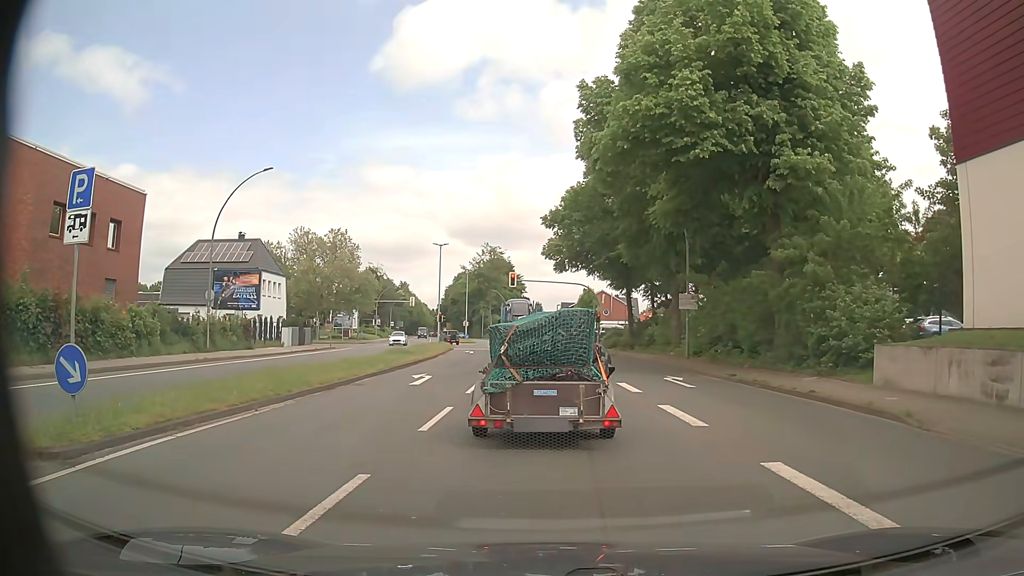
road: primary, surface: asphalt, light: Day
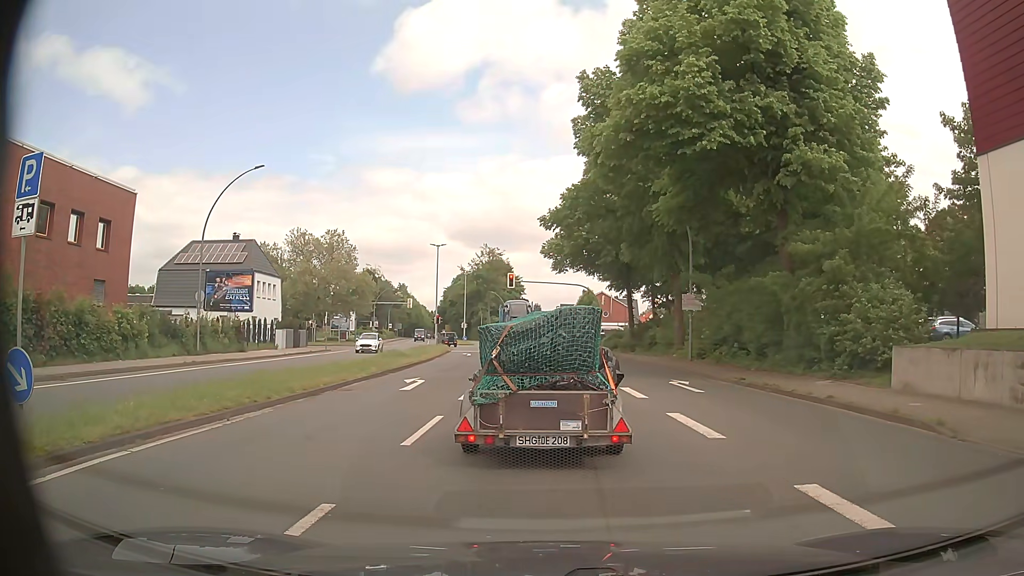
(0.0, +1.0) m; 0°
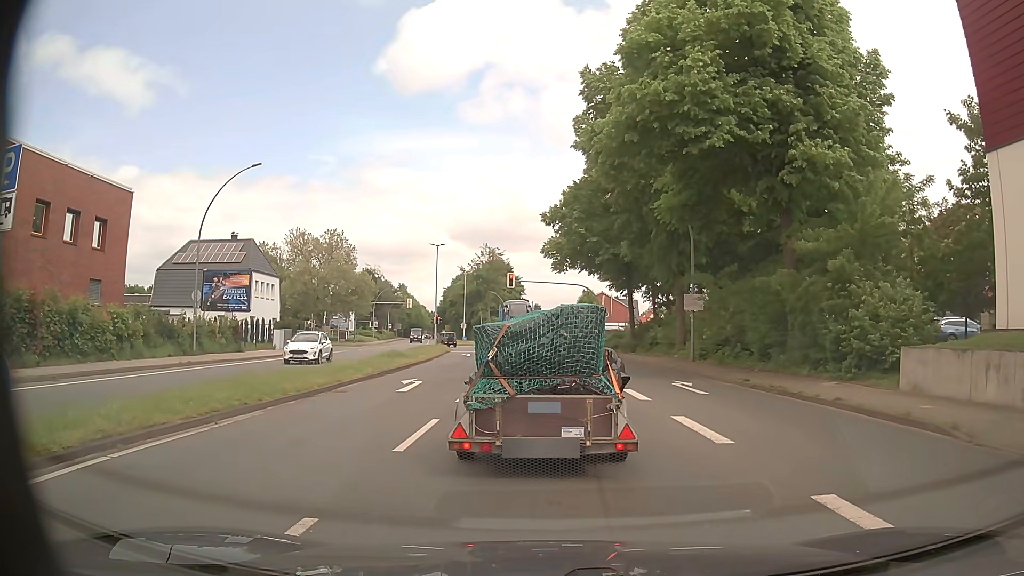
(0.0, +0.4) m; 0°
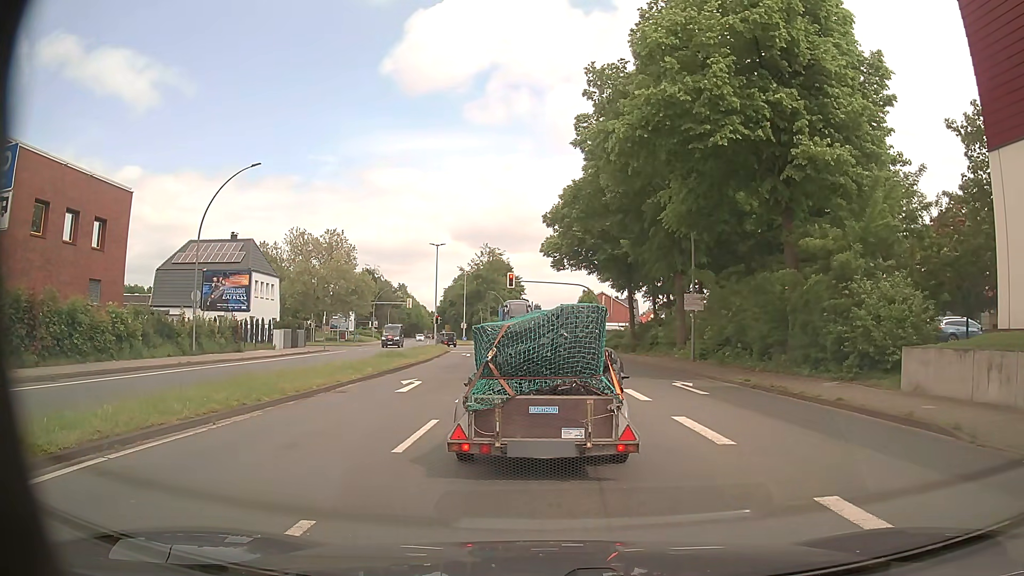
(0.0, +0.1) m; 0°
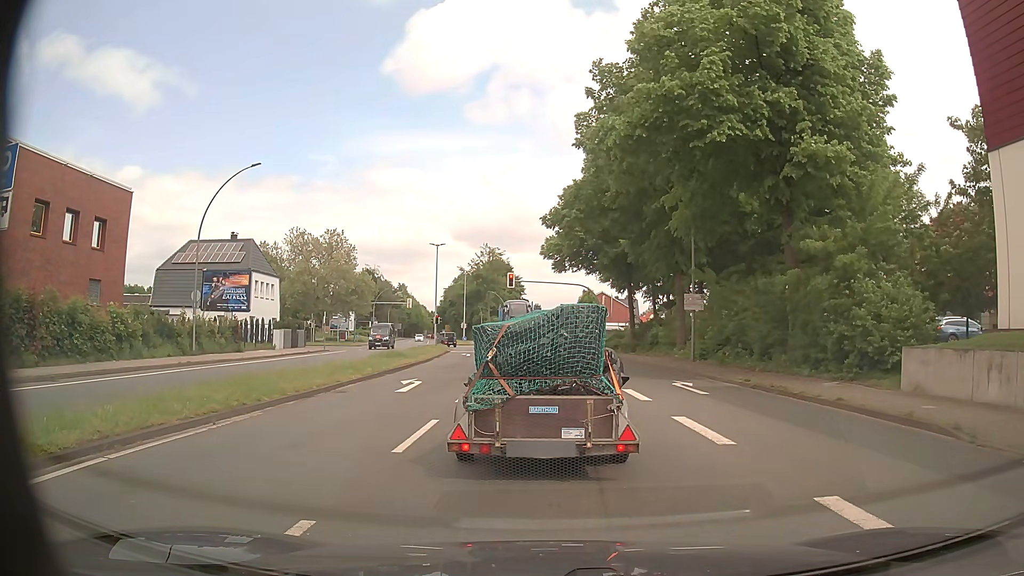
(0.0, 0.0) m; 0°
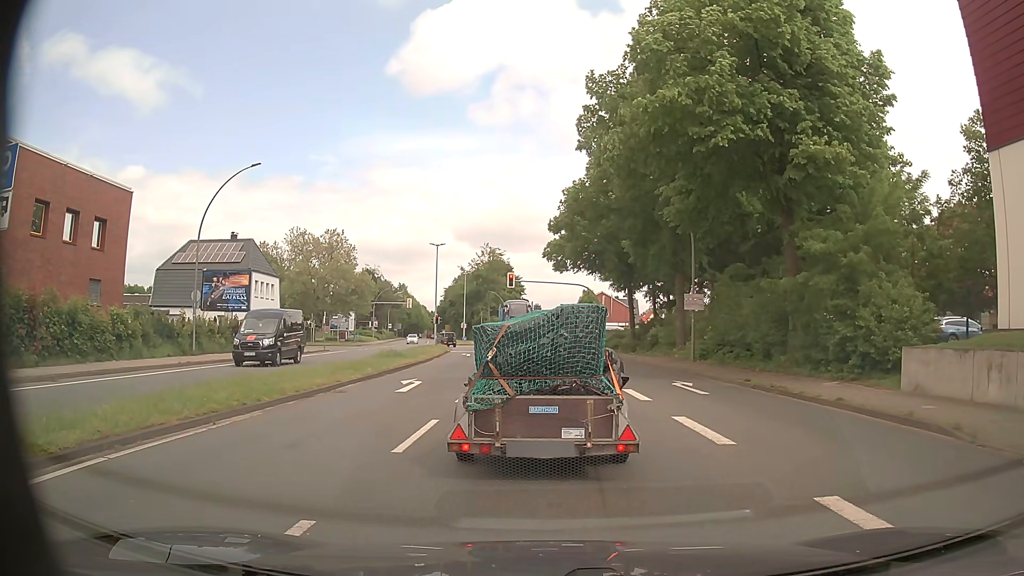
(0.0, 0.0) m; 0°
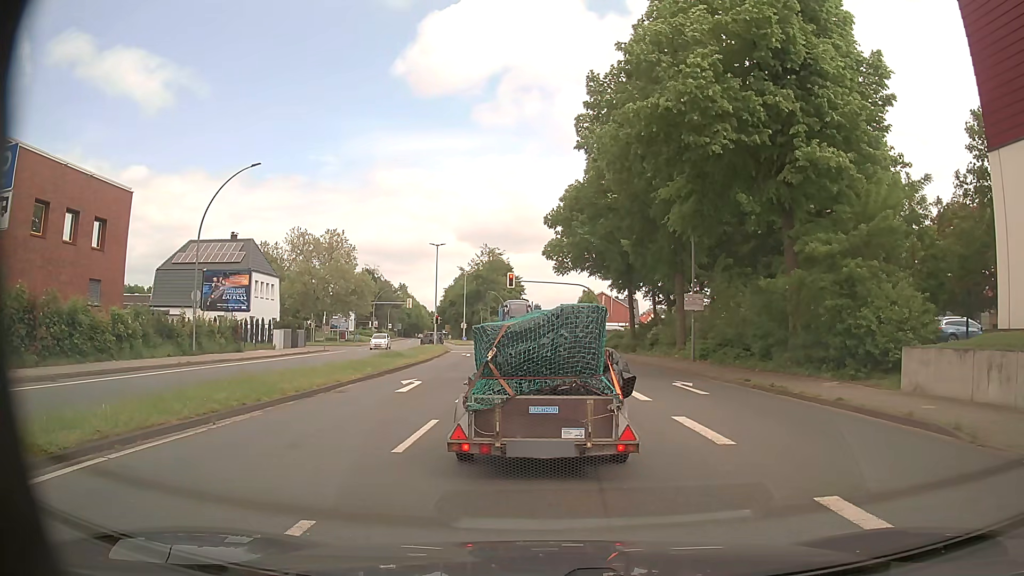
(0.0, 0.0) m; 0°
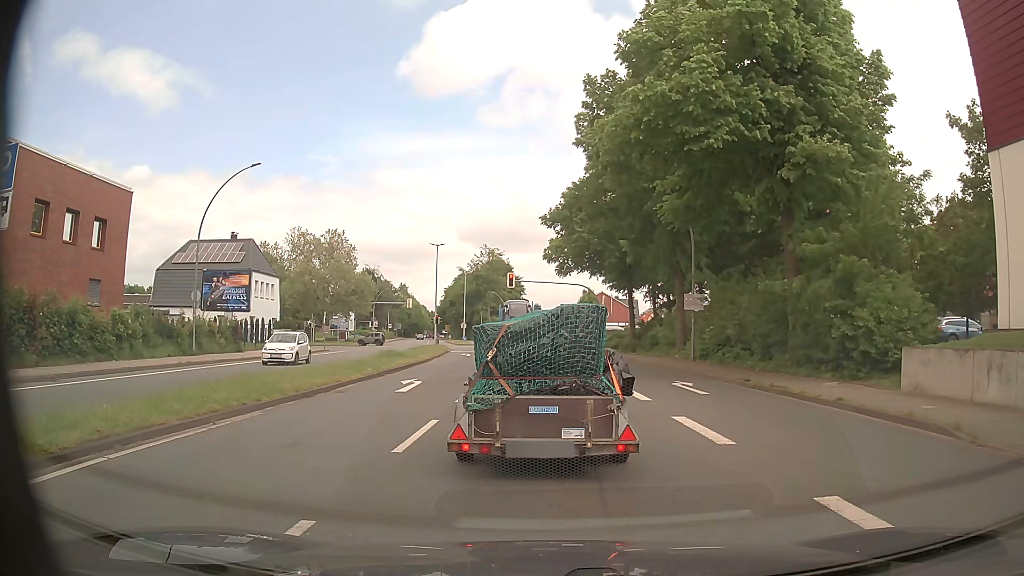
(0.0, 0.0) m; 0°
(-1, +10) (-1, +20) (-2, +30) (-4, +40) (-5, +50) (-7, +60) (-9, +69) (-10, +79) (-12, +89) (-15, +99) m
